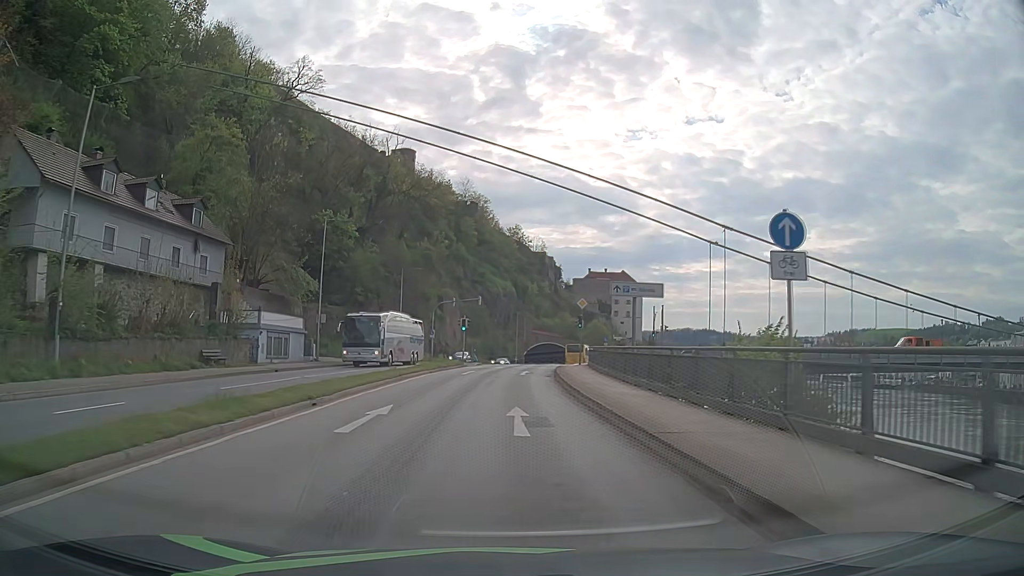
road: primary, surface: asphalt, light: Day
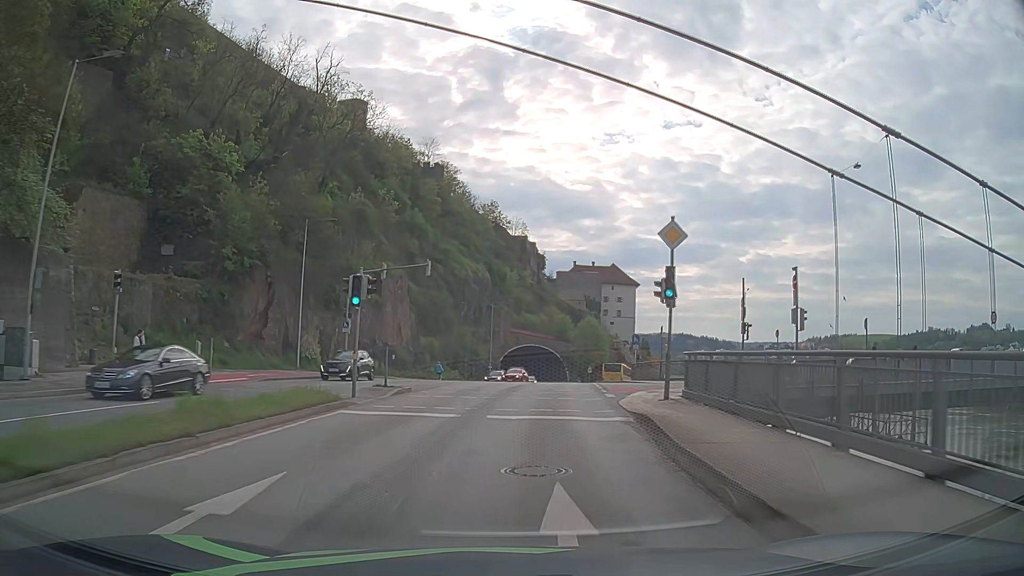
(+0.1, +30.1) m; +2°
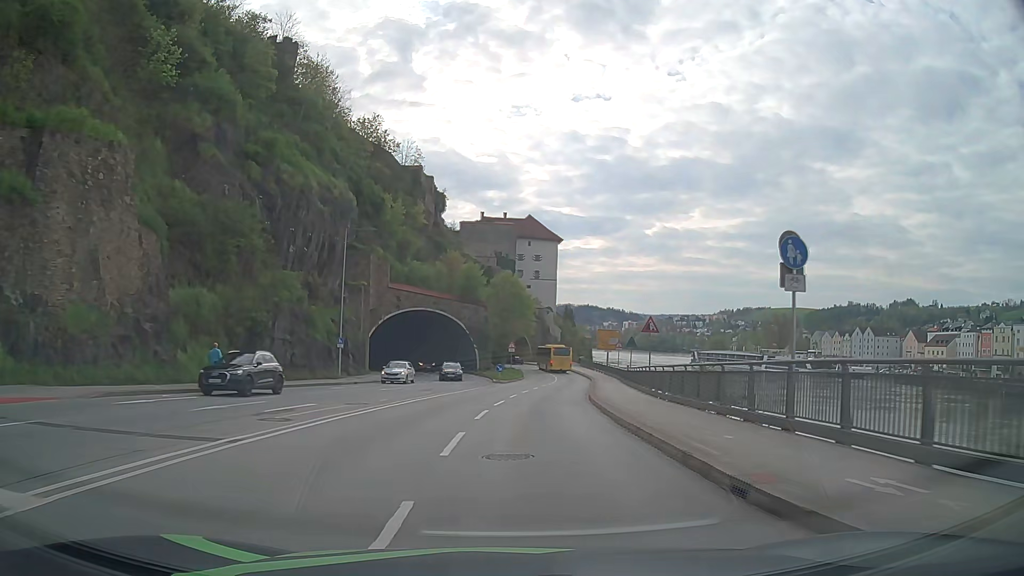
(+2.5, +37.7) m; +9°
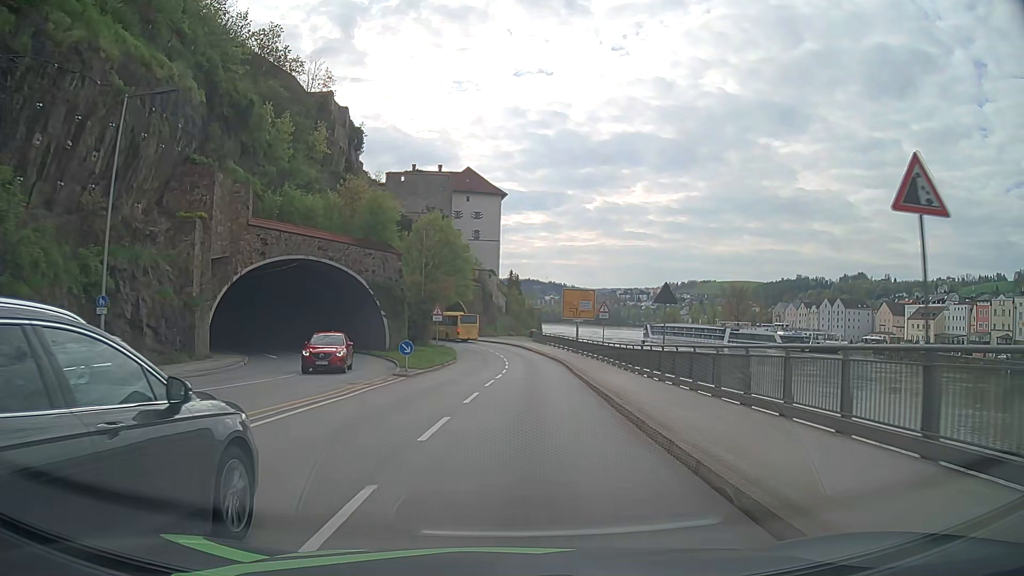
(+1.0, +23.4) m; +5°
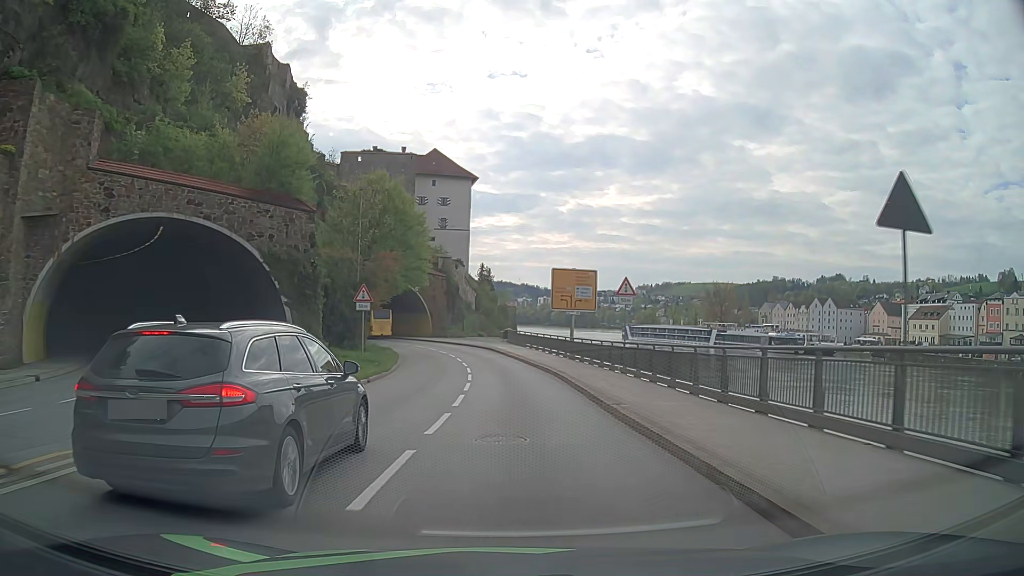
(+0.3, +15.9) m; +2°
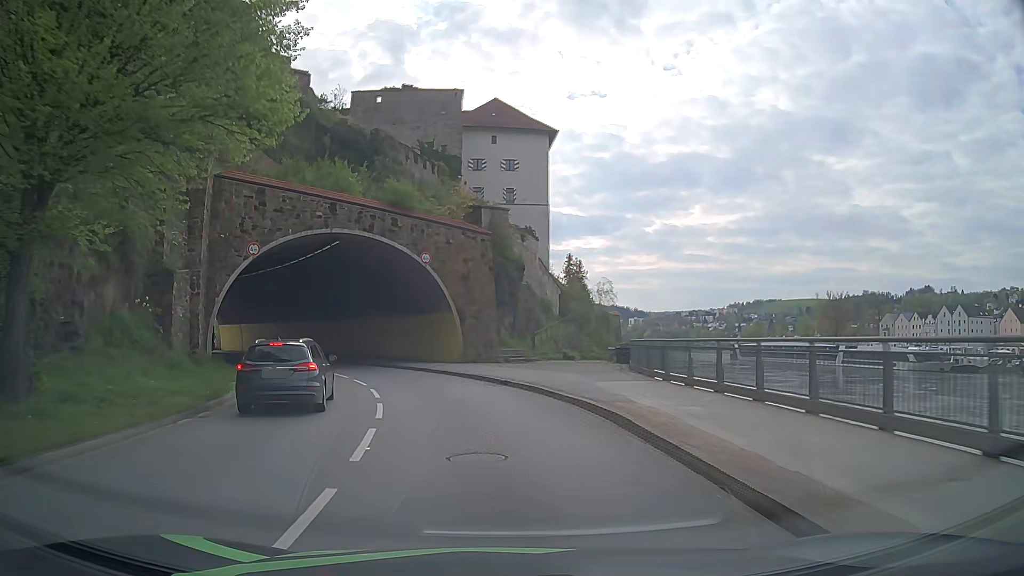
(-1.0, +38.9) m; -7°
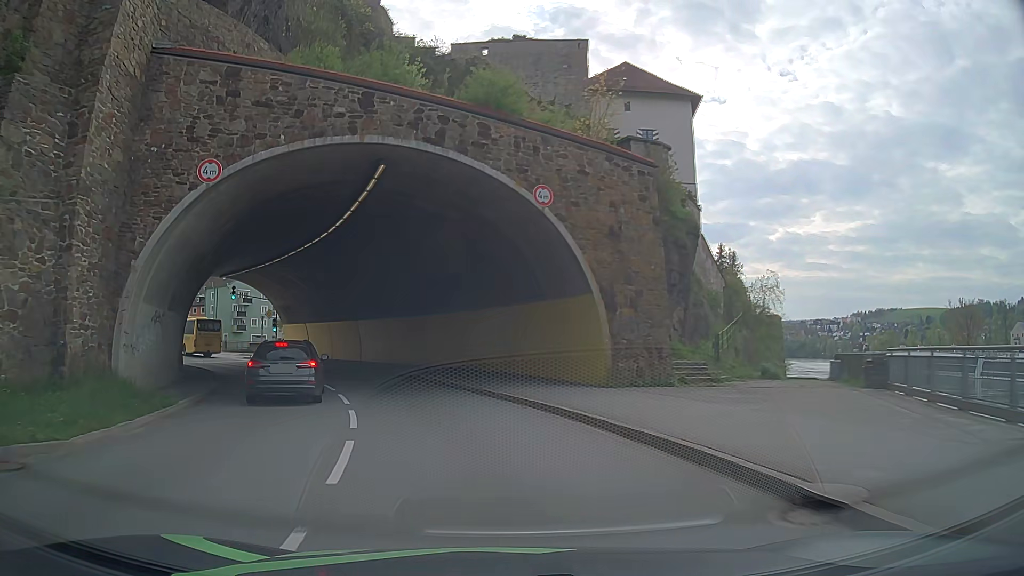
(-1.3, +15.0) m; -10°
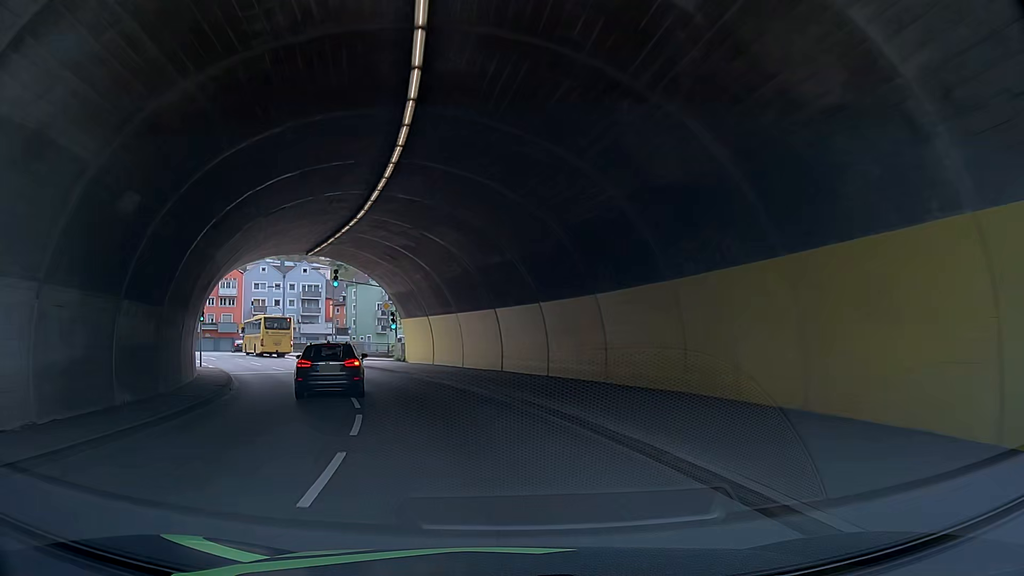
(-1.7, +14.8) m; -13°
(-1, +10) (-2, +20) (-5, +30) (-9, +39) (-14, +47) (-19, +56) (-25, +64) (-30, +72) (-37, +80) (-45, +86) m
